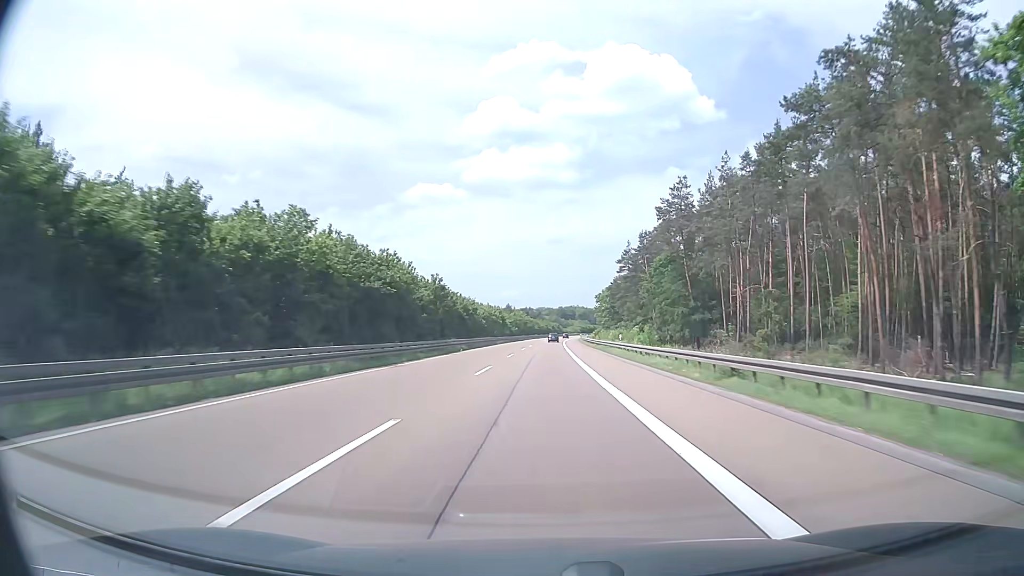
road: motorway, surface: asphalt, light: Day
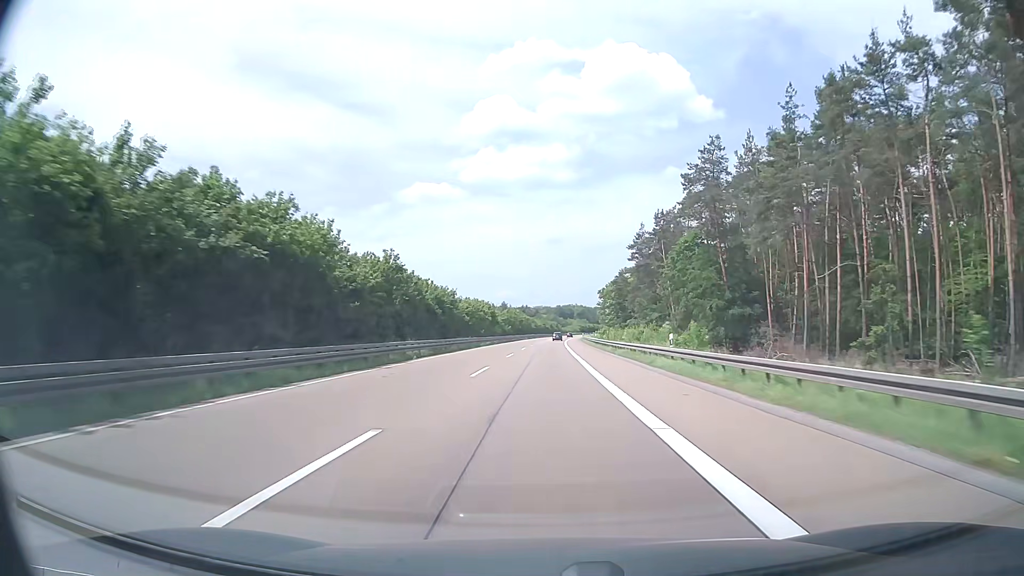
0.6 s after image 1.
(+0.1, +19.0) m; 0°
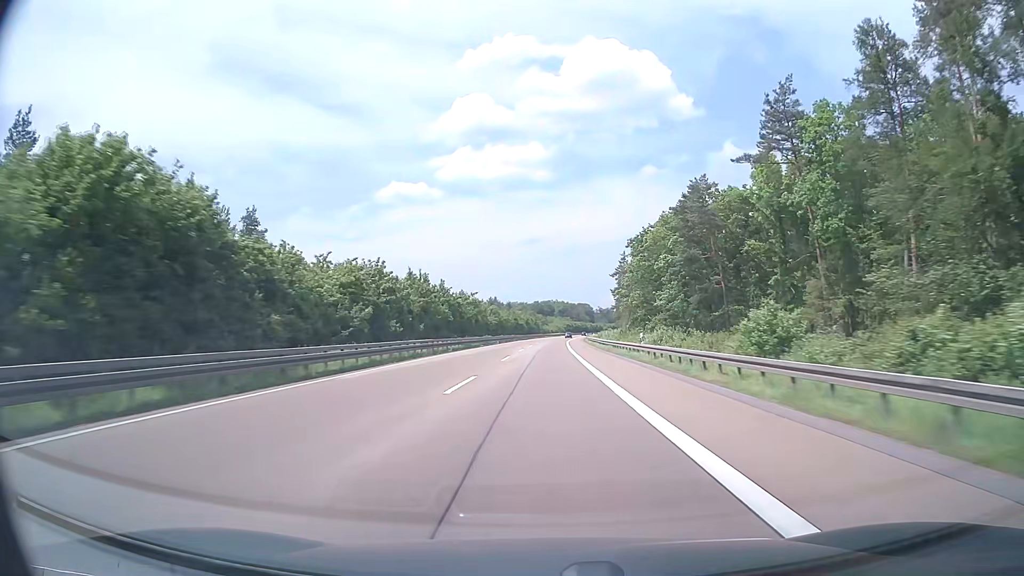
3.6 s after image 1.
(+1.1, +95.2) m; +2°
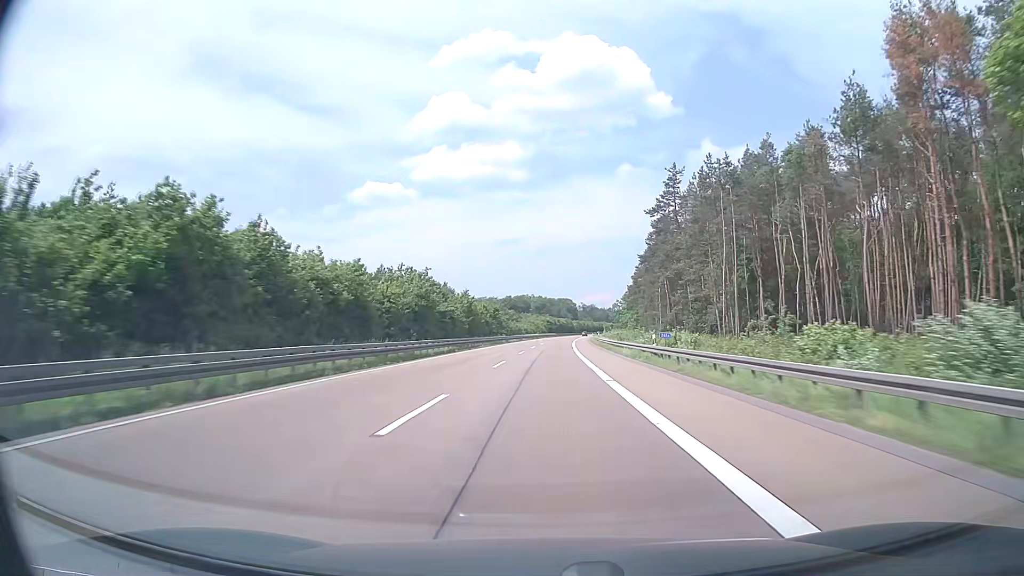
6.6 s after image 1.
(+1.7, +95.1) m; +2°
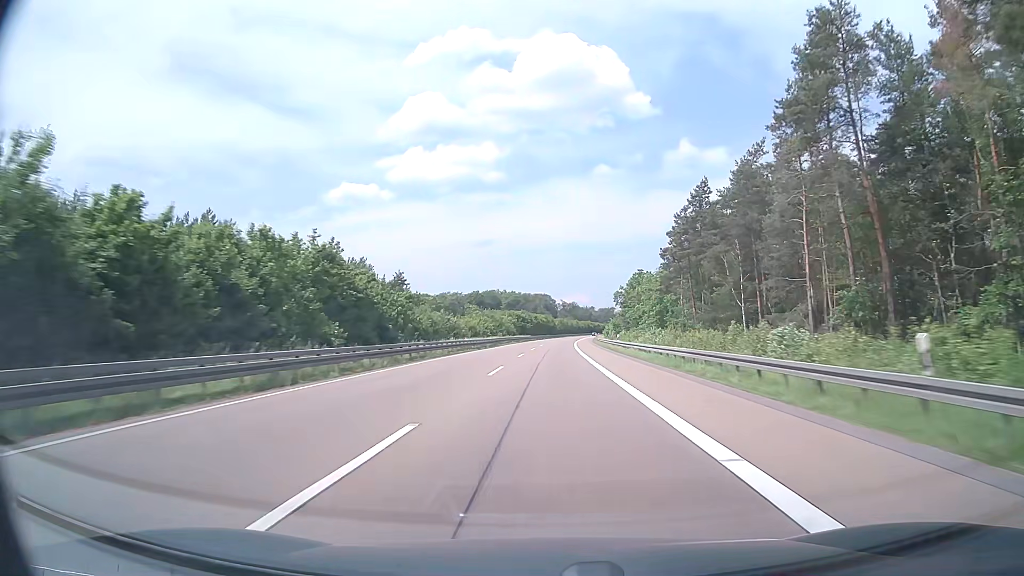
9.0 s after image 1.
(+1.5, +76.0) m; +2°
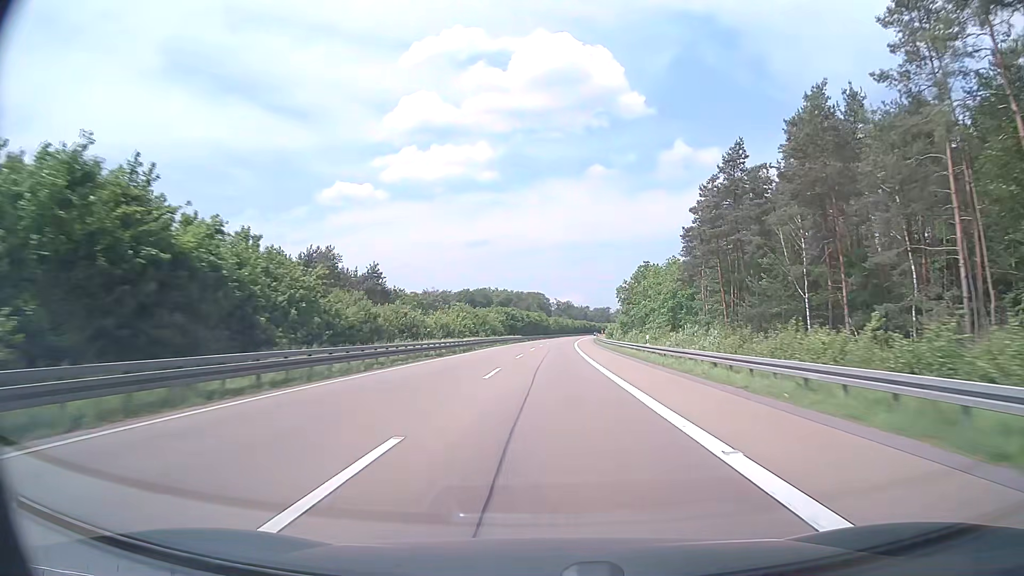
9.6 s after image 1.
(+0.1, +19.0) m; 0°
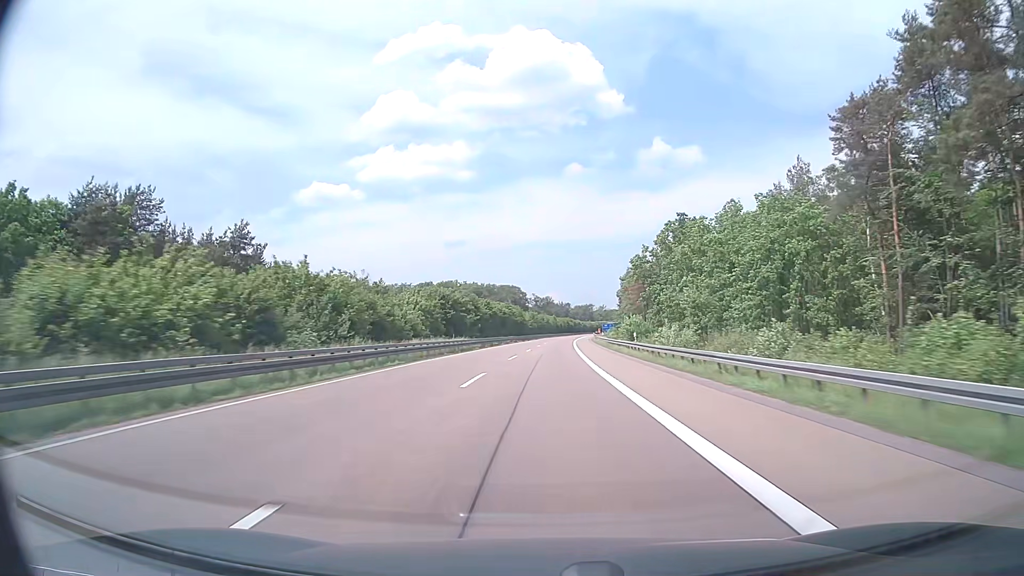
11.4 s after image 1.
(+1.0, +57.0) m; +2°
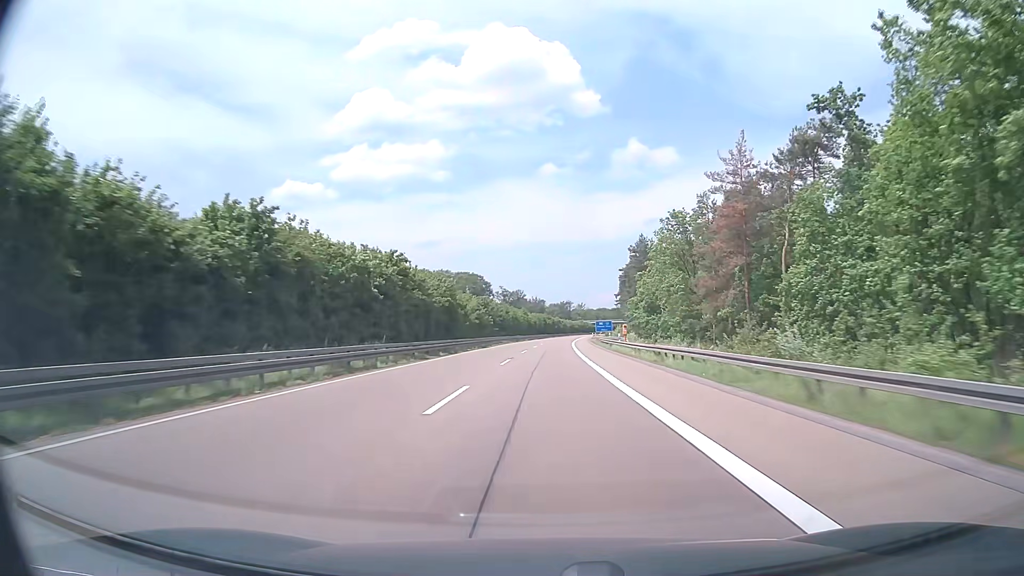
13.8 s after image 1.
(+1.4, +76.0) m; +2°
(0, +10) (0, +20) (0, +30) (0, +40) (+1, +50) (+1, +60) (+1, +70) (+2, +80) (+2, +90) (+3, +100) m
